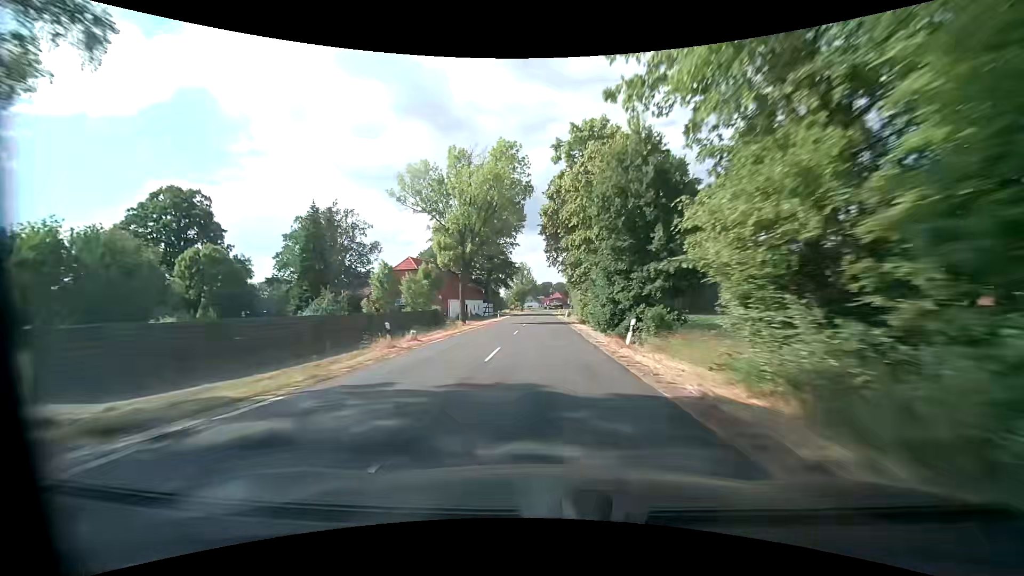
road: secondary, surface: asphalt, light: Day
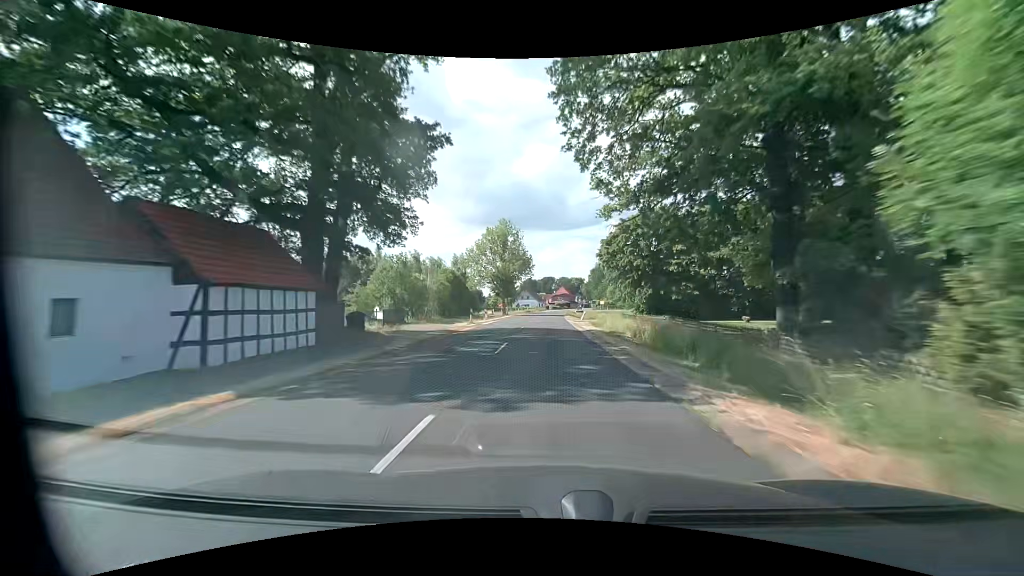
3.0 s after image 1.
(0.0, +70.3) m; 0°
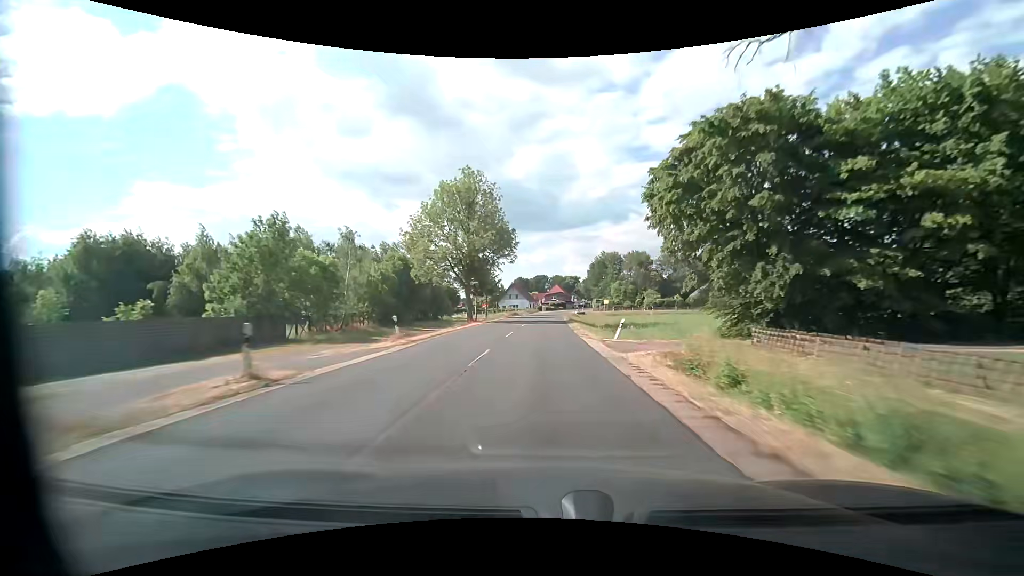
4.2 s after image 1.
(+0.3, +28.2) m; +2°
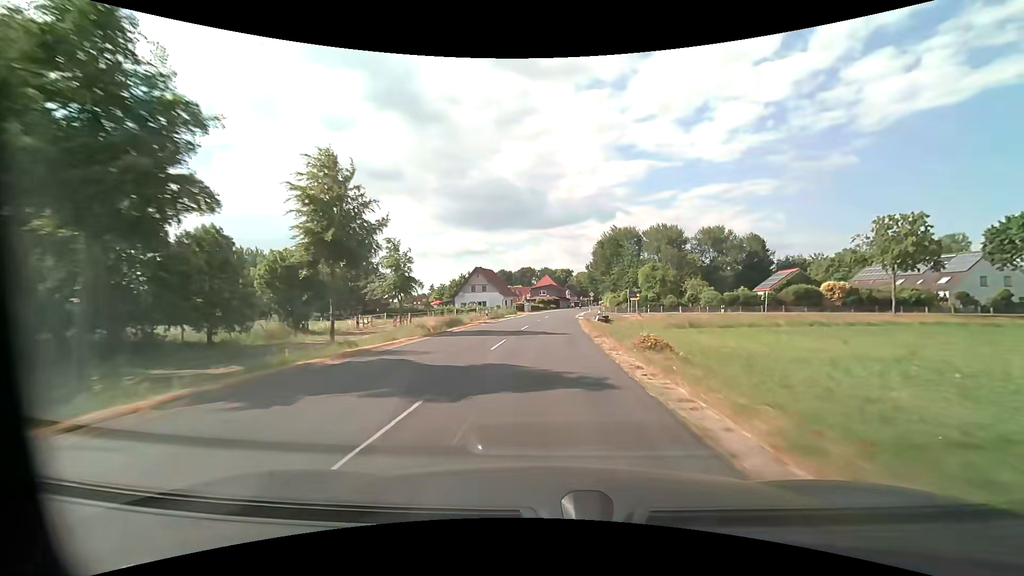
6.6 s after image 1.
(0.0, +54.9) m; +1°
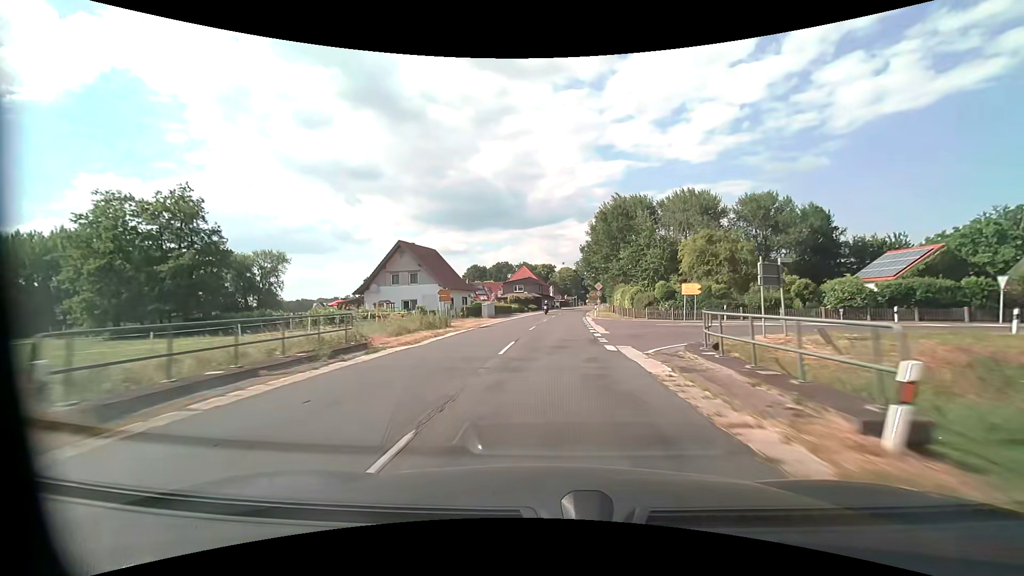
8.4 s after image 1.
(+0.7, +37.1) m; +2°
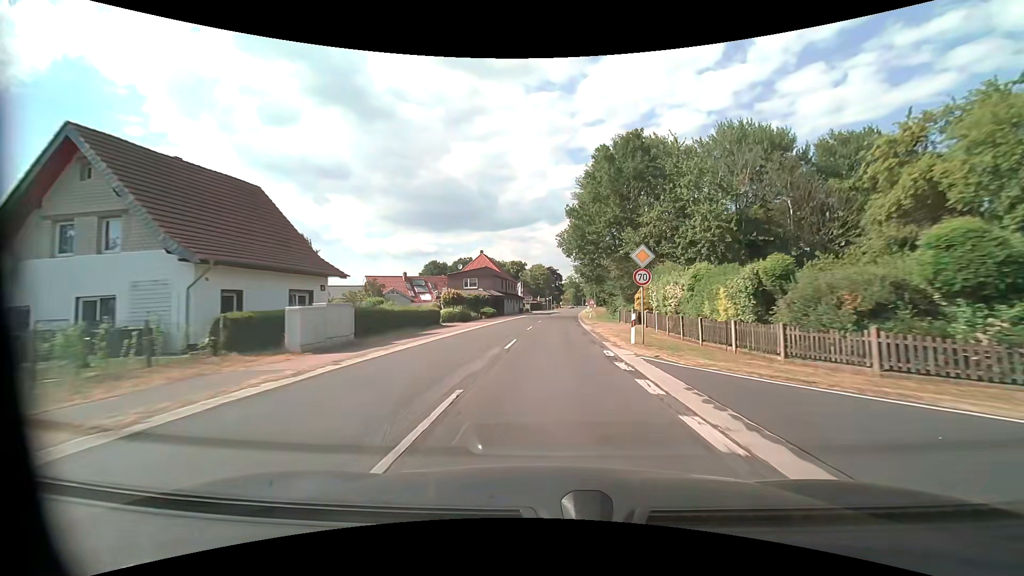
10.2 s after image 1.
(+1.0, +33.3) m; +3°
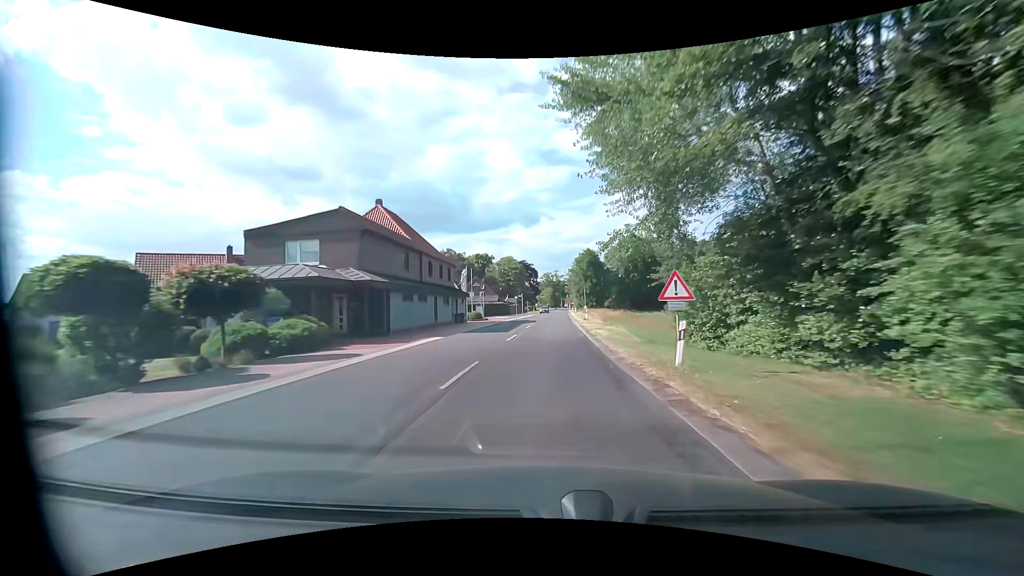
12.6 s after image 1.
(+1.3, +43.7) m; +3°
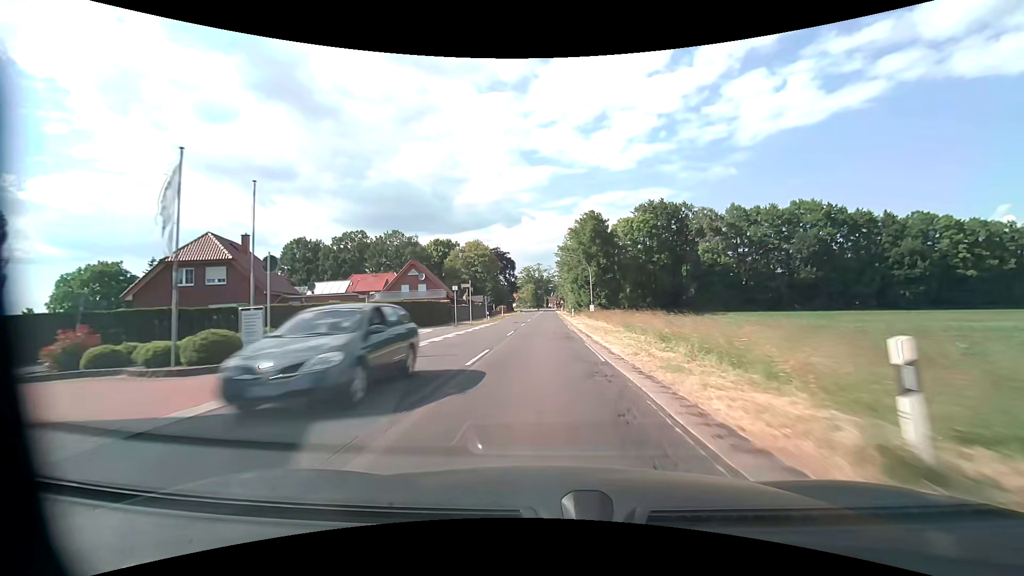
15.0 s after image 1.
(+0.9, +44.6) m; +2°
(0, +10) (0, +20) (0, +30) (0, +40) (0, +50) (0, +60) (0, +70) (0, +80) (0, +90) (0, +100) m
